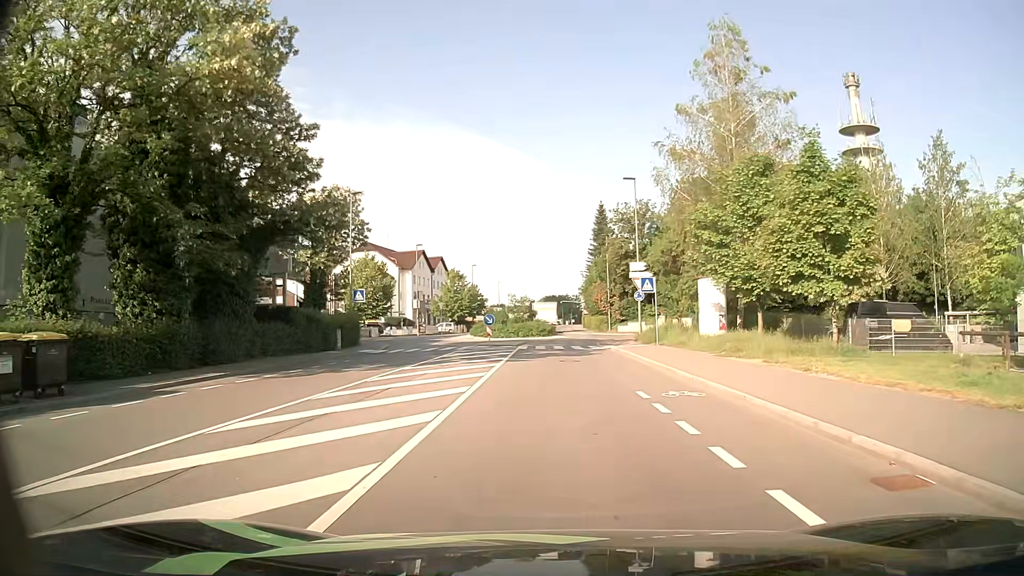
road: tertiary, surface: asphalt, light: Day
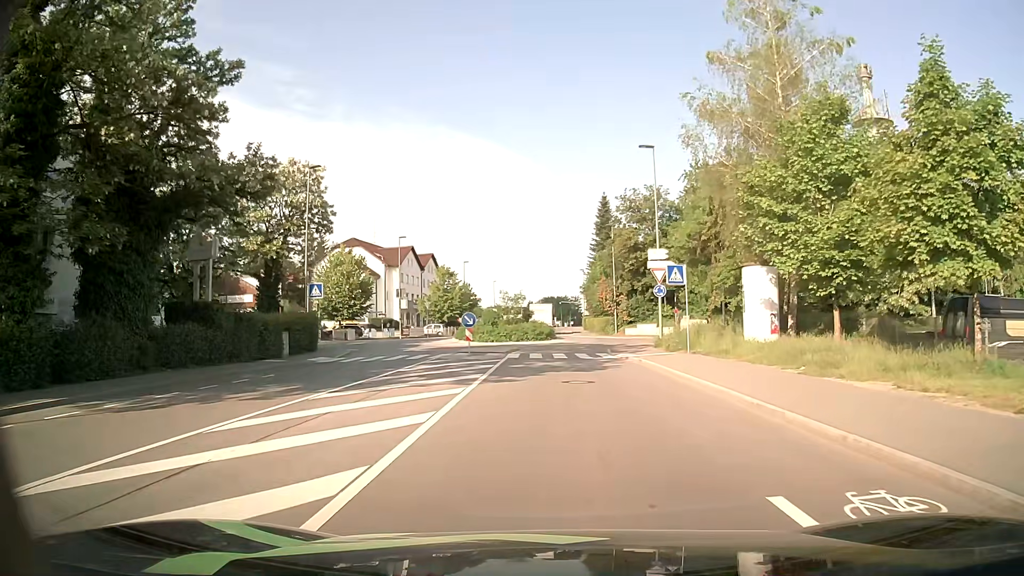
(+0.1, +8.1) m; +1°
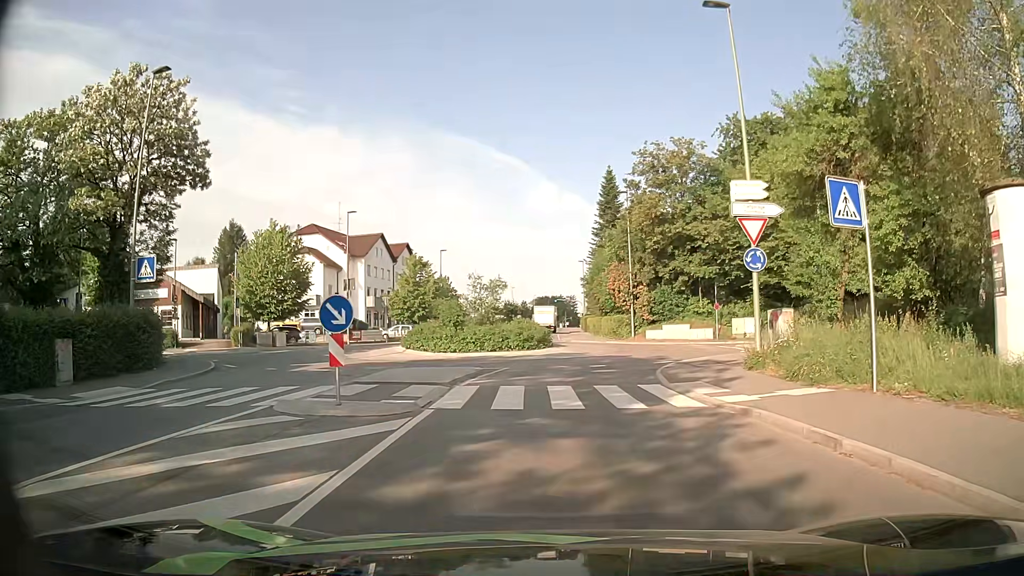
(0.0, +16.1) m; 0°
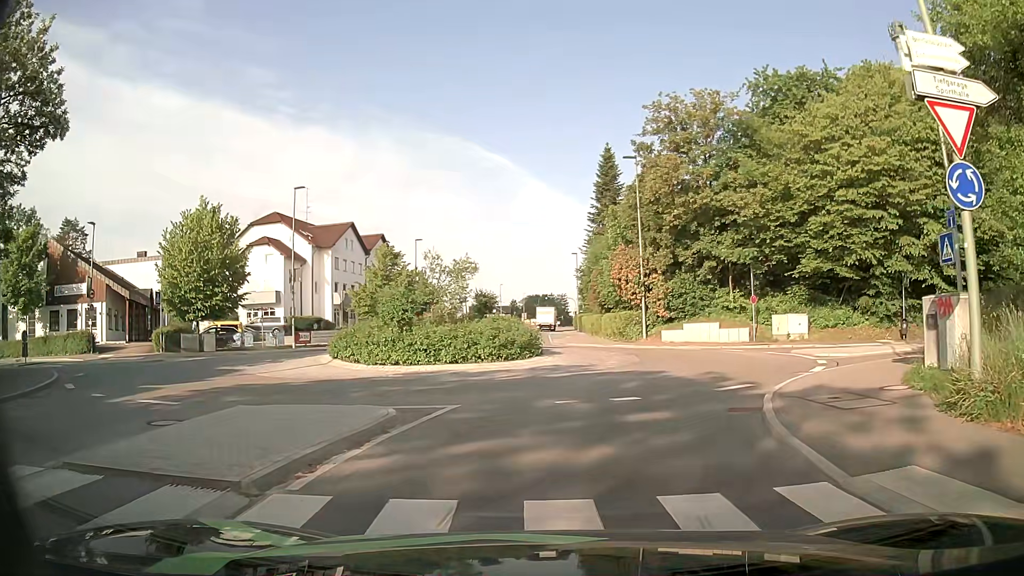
(+0.1, +9.7) m; +1°
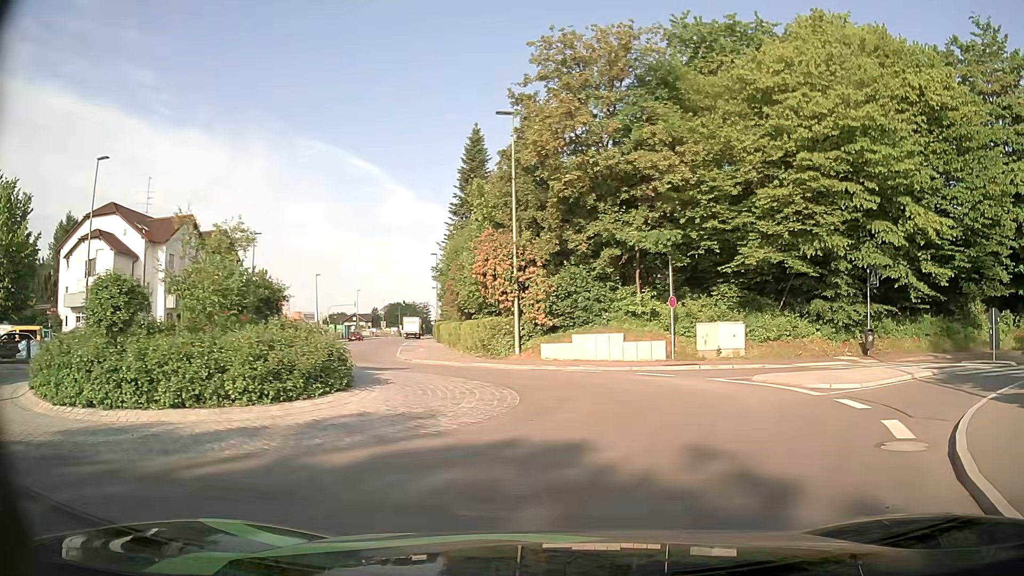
(+0.5, +9.7) m; +11°
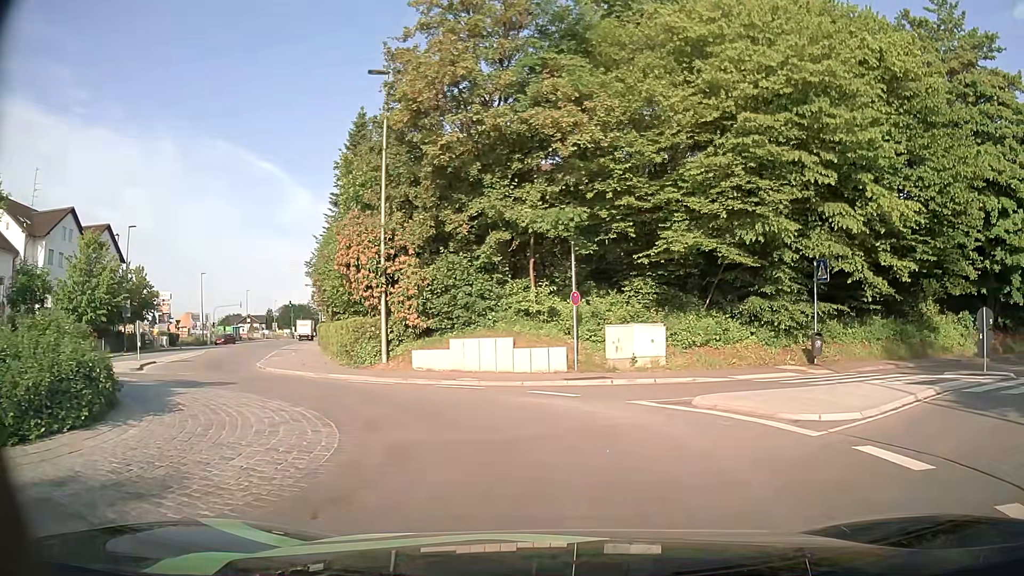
(+0.4, +5.0) m; +10°
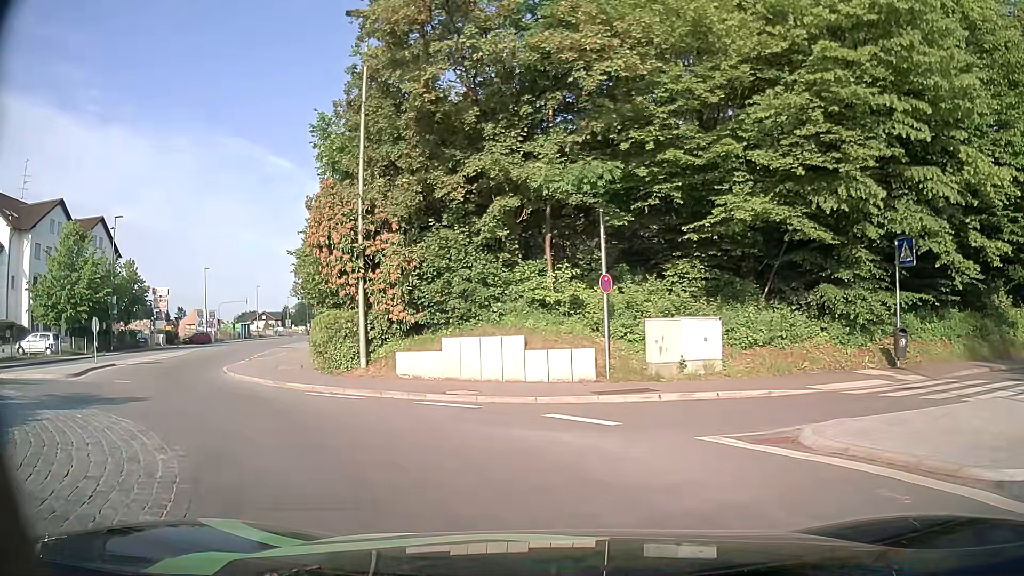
(0.0, +4.7) m; -3°
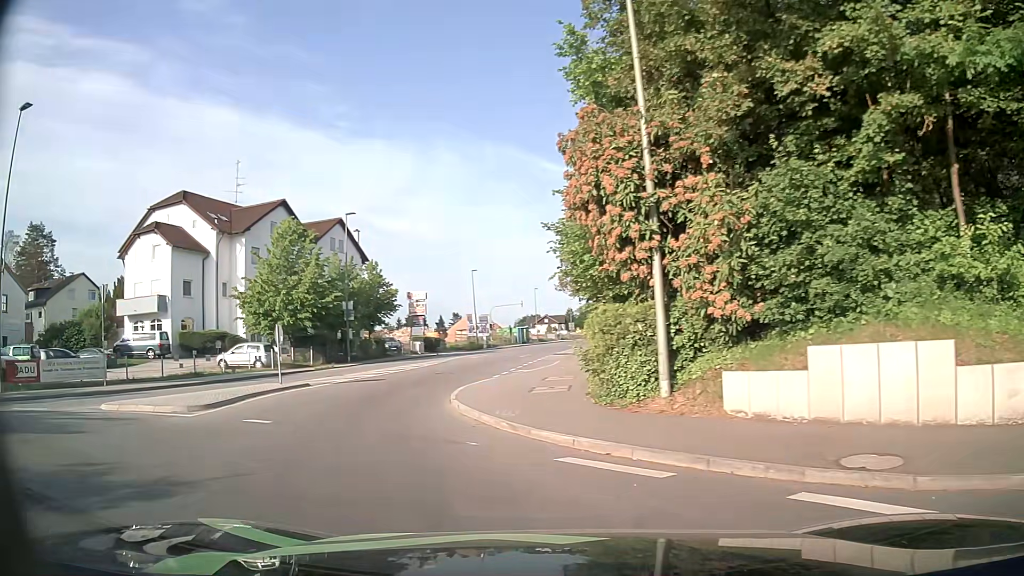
(-1.2, +6.9) m; -23°
(-2, +10) (-5, +19) (-5, +29) (-4, +39) (-3, +49) (-2, +59) (0, +69) (+1, +79) (+2, +89) (+4, +99) m
